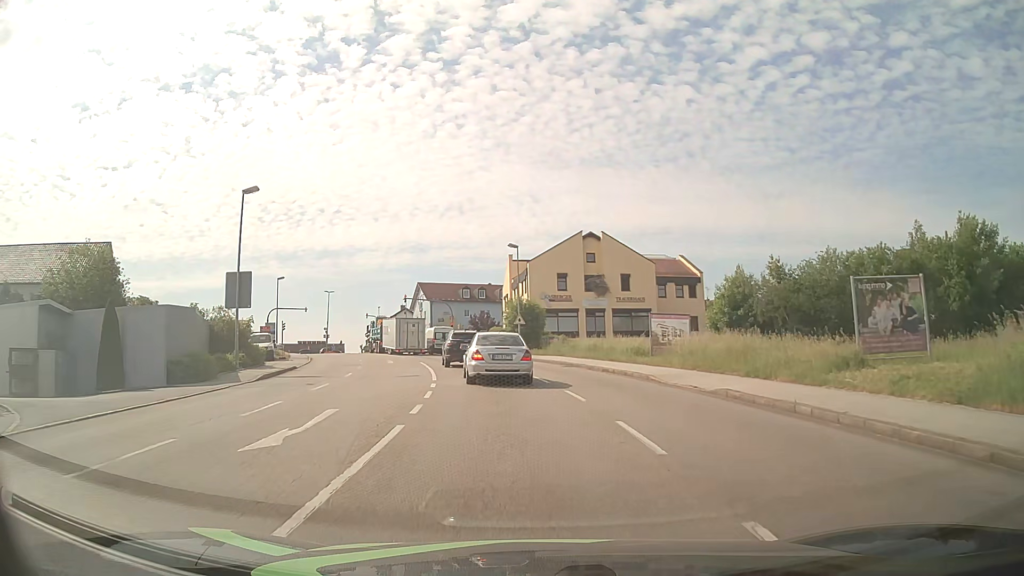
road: tertiary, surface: asphalt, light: Day
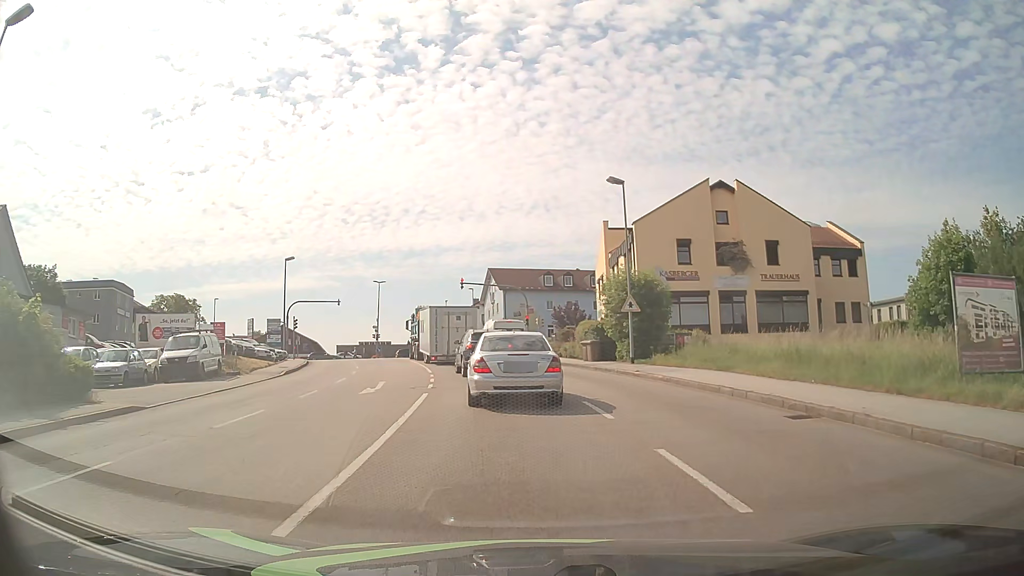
(-1.4, +20.2) m; -8°
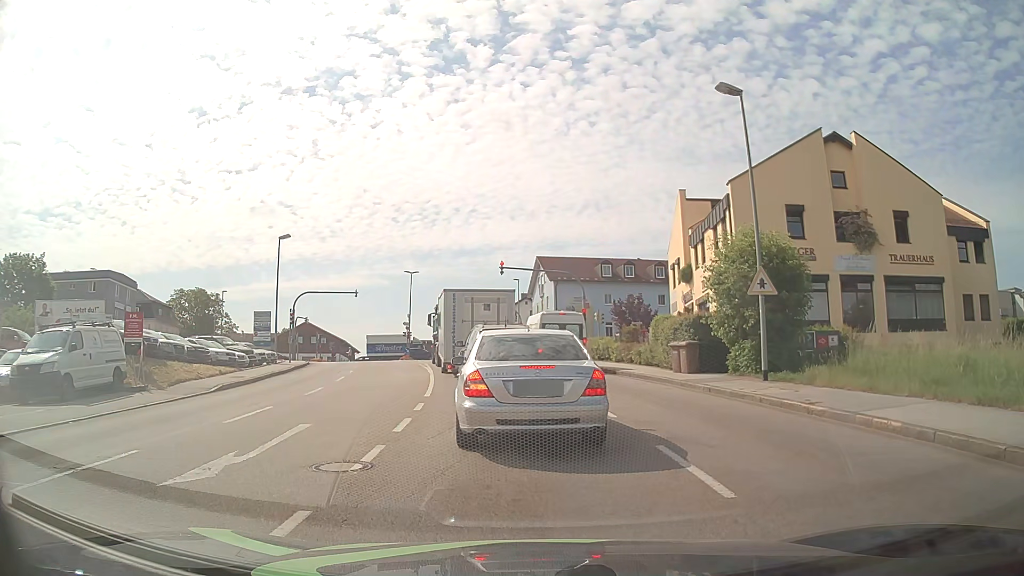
(-0.4, +11.3) m; -4°
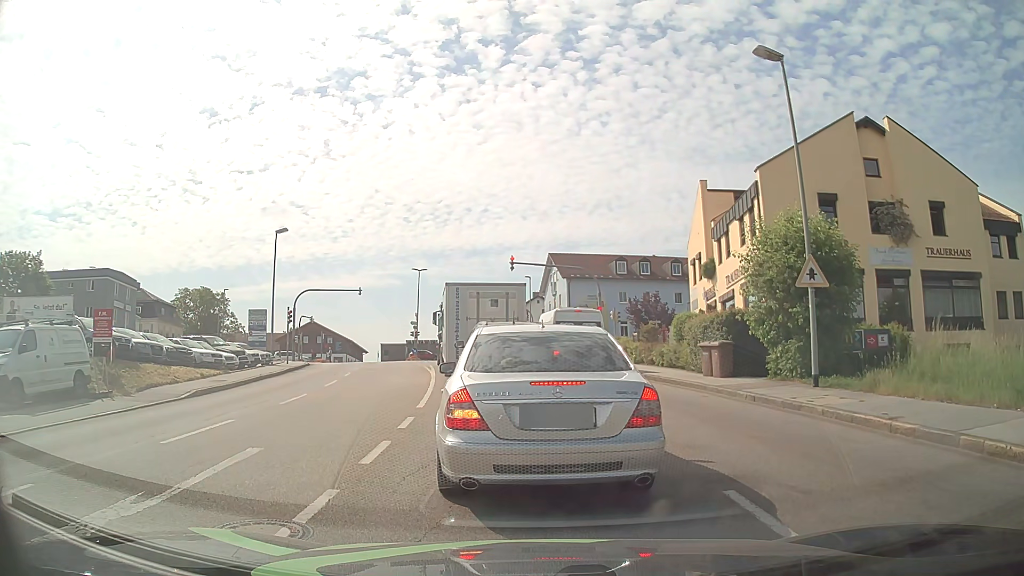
(-0.1, +2.4) m; -2°
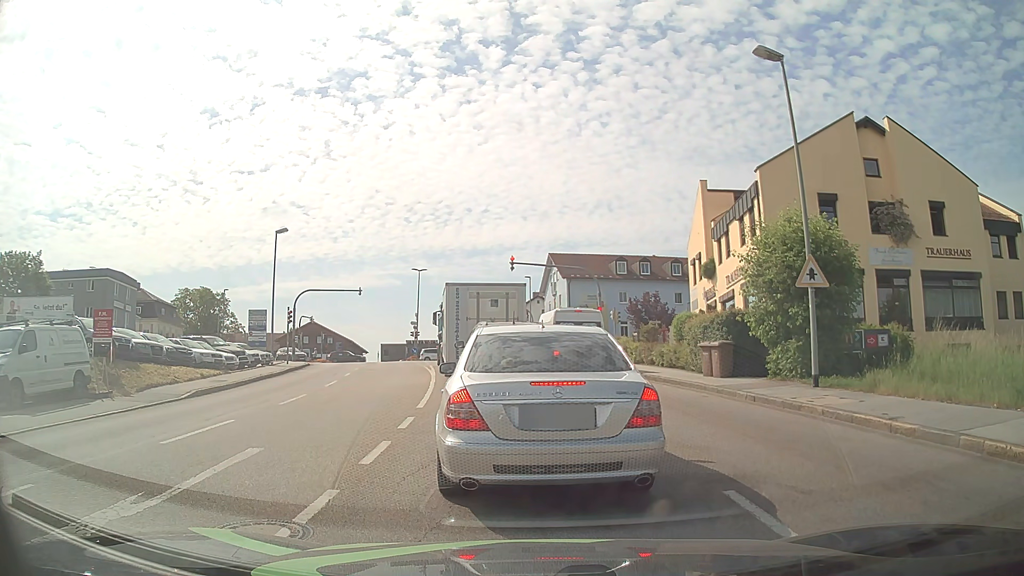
(0.0, 0.0) m; 0°
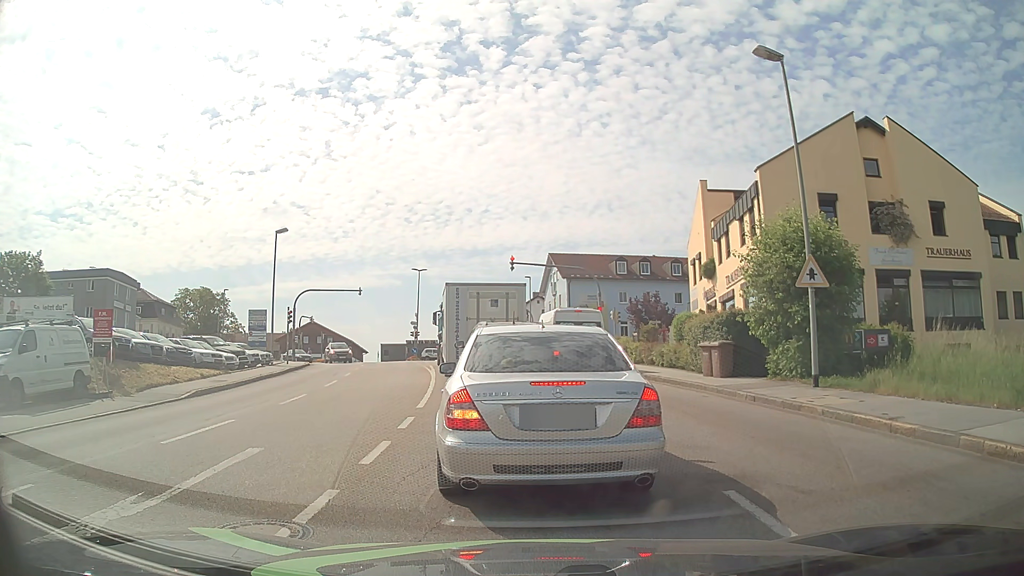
(0.0, 0.0) m; 0°
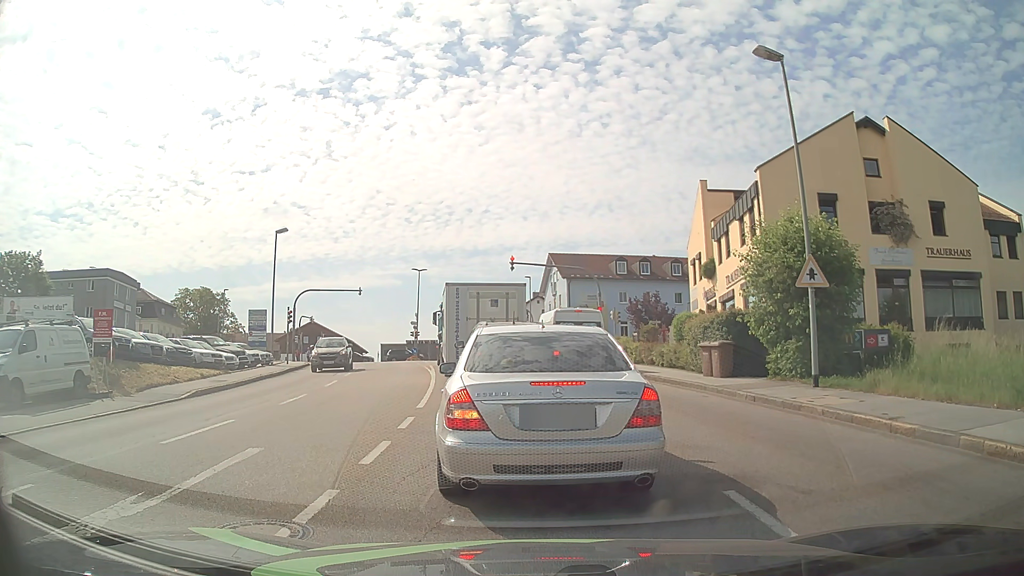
(0.0, 0.0) m; 0°
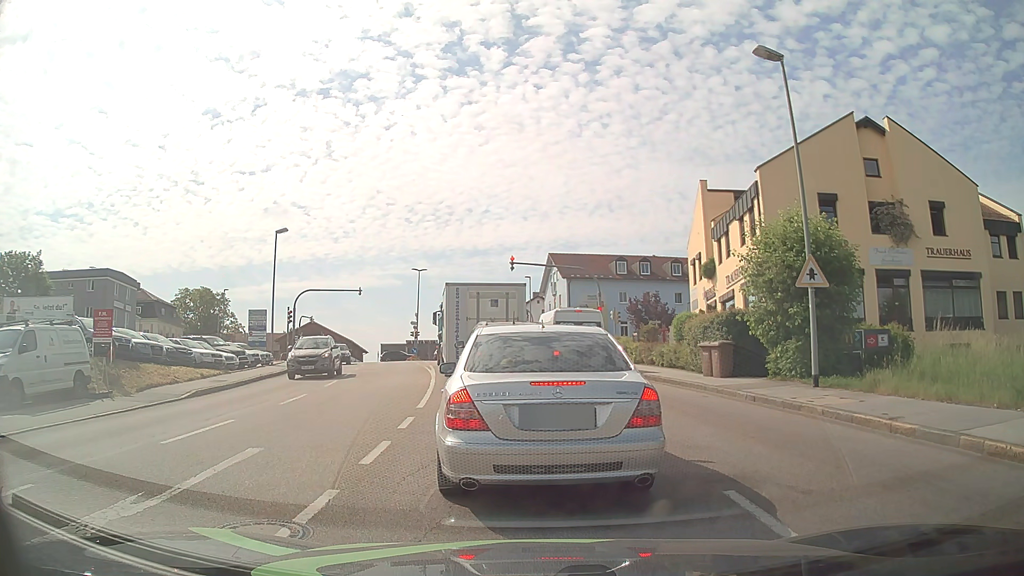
(0.0, 0.0) m; 0°
(0, +10) (-1, +20) (-2, +30) (-4, +40) (-5, +50) (-7, +60) (-8, +69) (-10, +79) (-16, +87) (-25, +90) m
